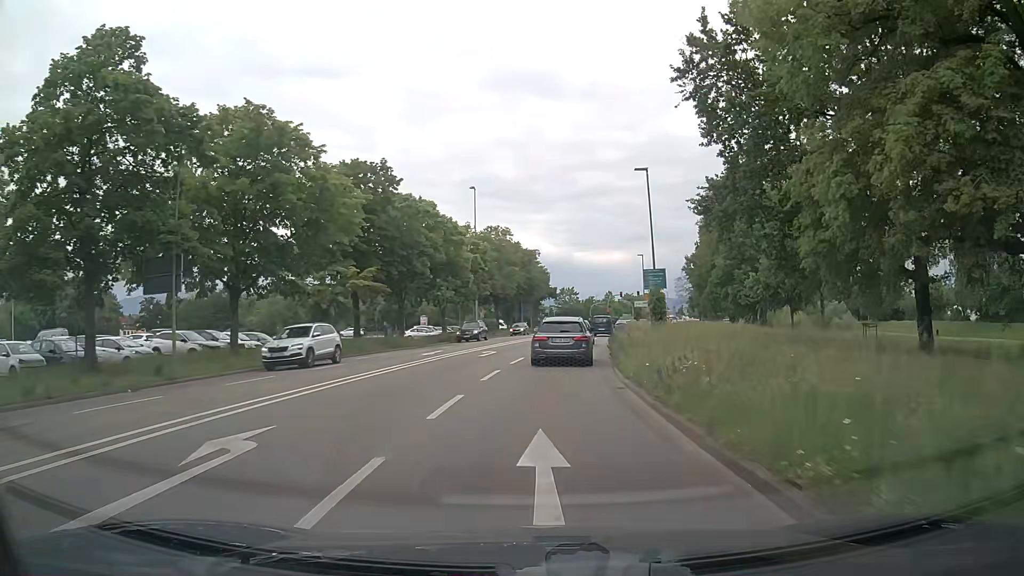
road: primary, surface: asphalt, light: Day
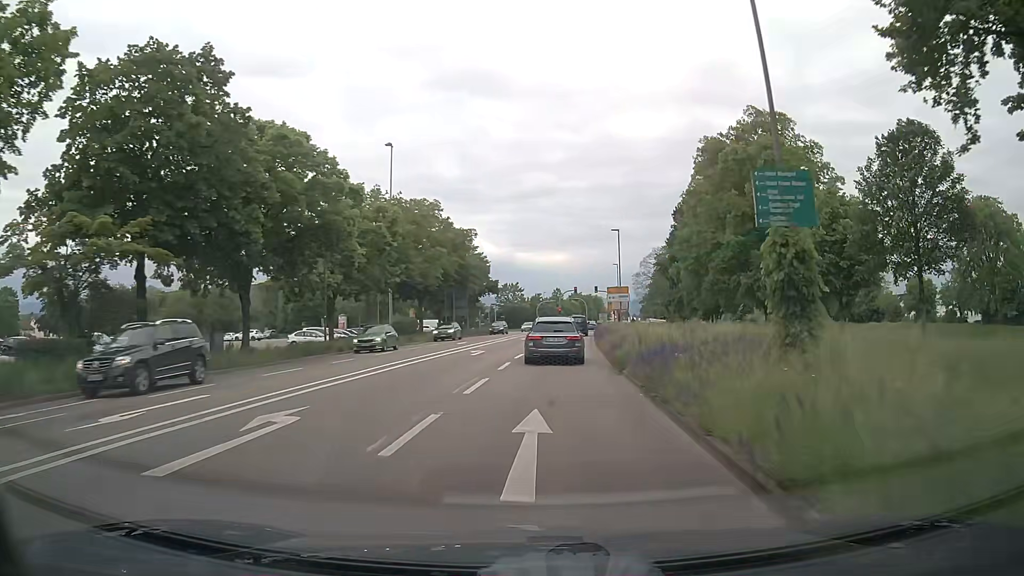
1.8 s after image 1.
(+0.9, +20.9) m; +5°
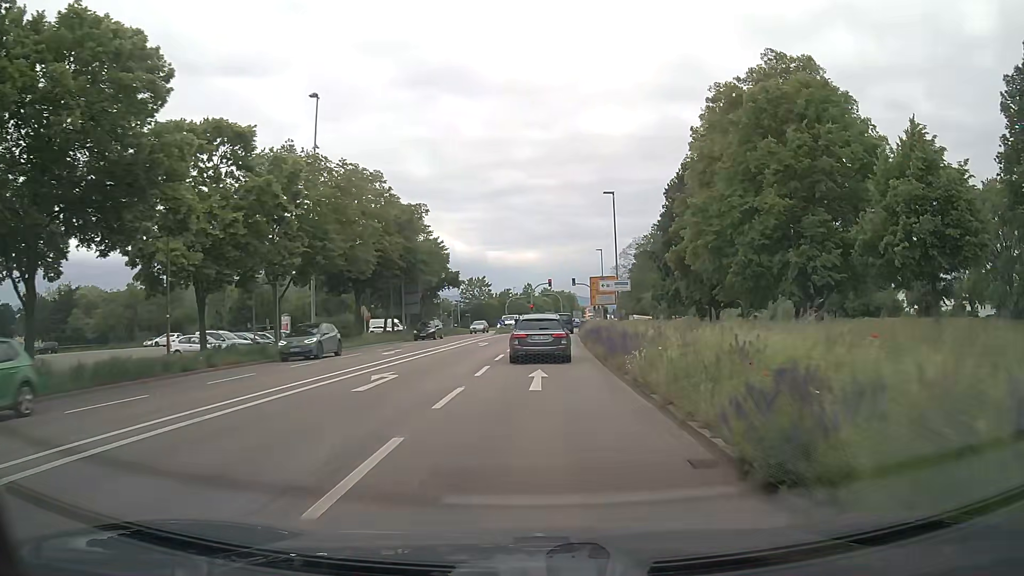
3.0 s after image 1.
(+0.4, +14.4) m; +2°
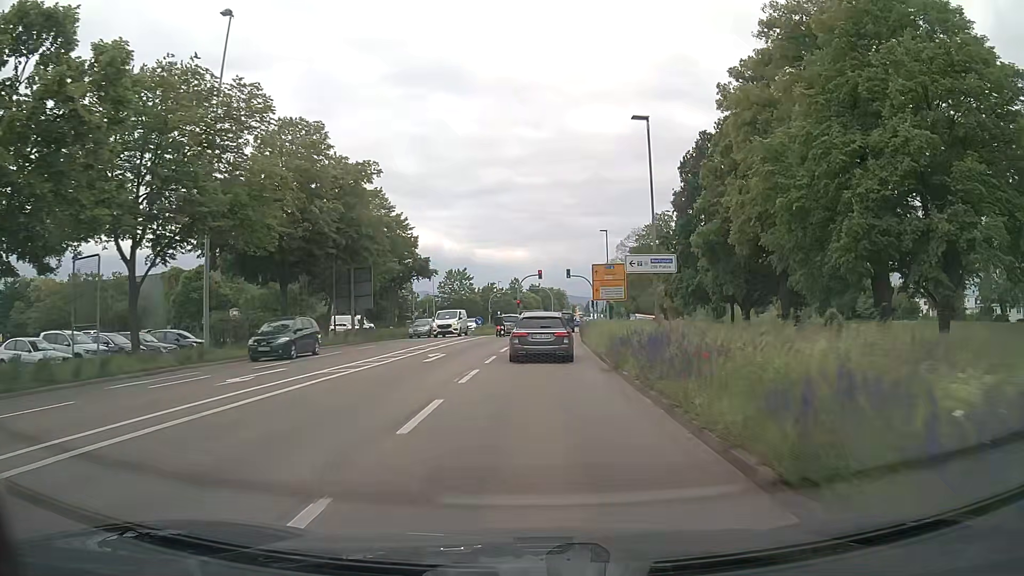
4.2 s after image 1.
(+0.2, +14.6) m; +2°
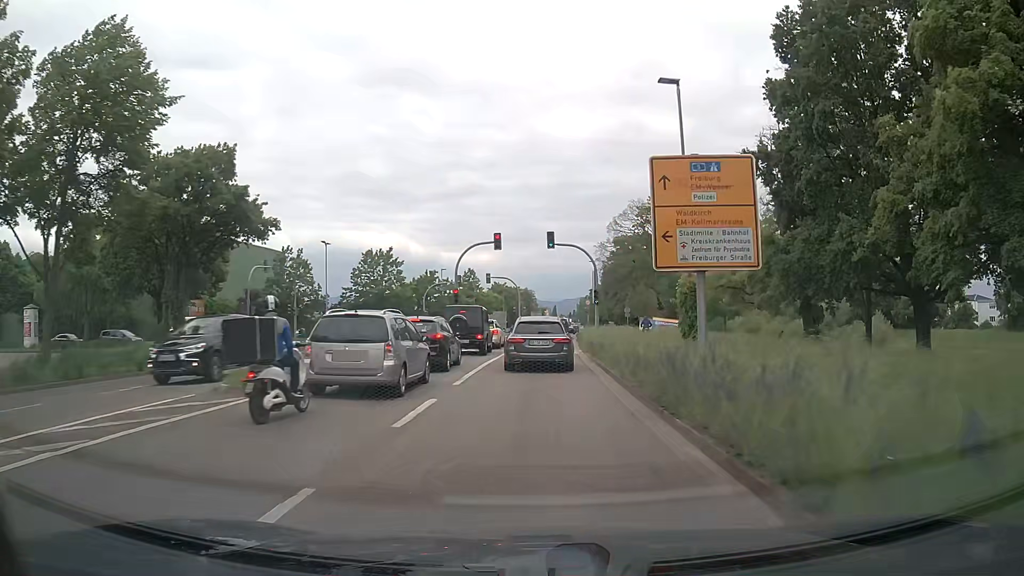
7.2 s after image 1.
(+0.7, +36.3) m; +3°
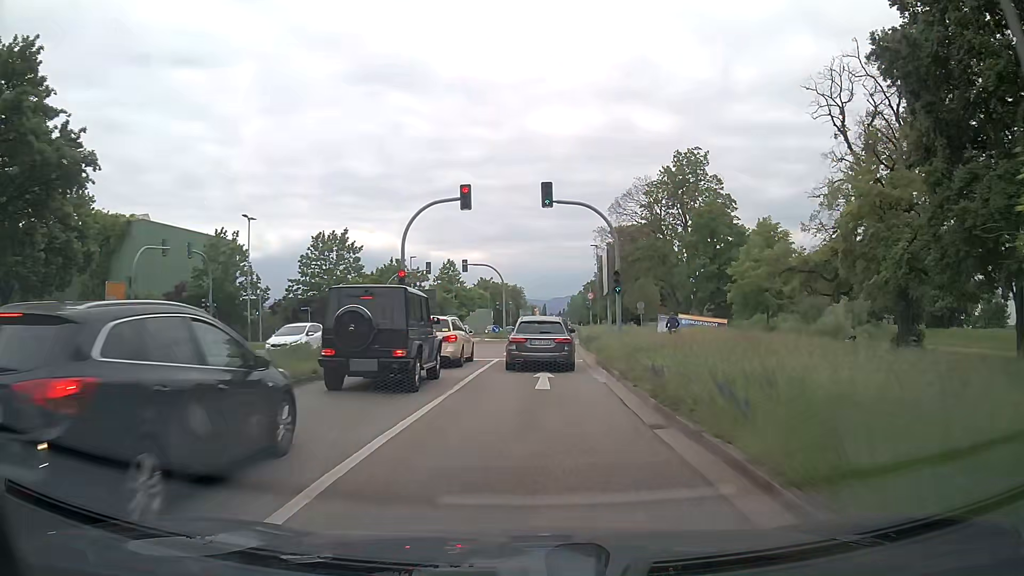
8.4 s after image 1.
(+0.1, +14.4) m; +1°
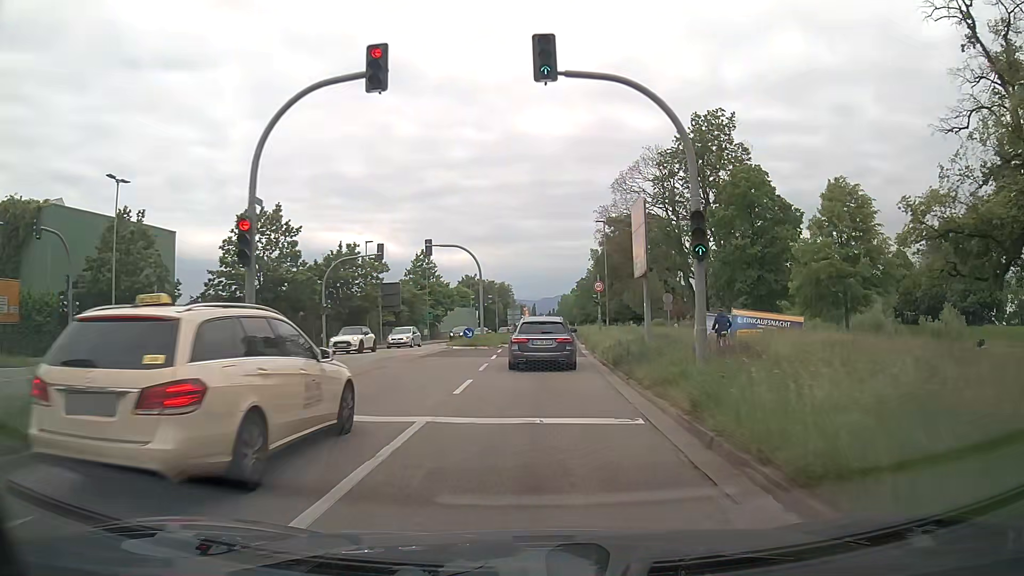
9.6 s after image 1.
(+0.1, +14.5) m; 0°
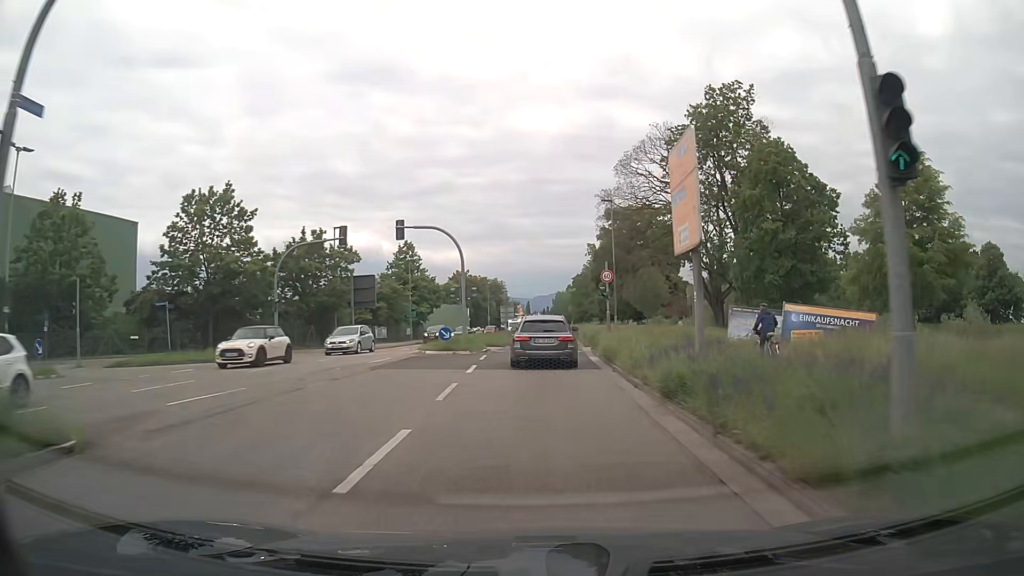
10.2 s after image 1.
(+0.1, +7.4) m; +1°
(0, +10) (0, +20) (+1, +30) (+1, +40) (+1, +50) (+2, +60) (+2, +70) (+3, +80) (+3, +90) (+4, +100) m
